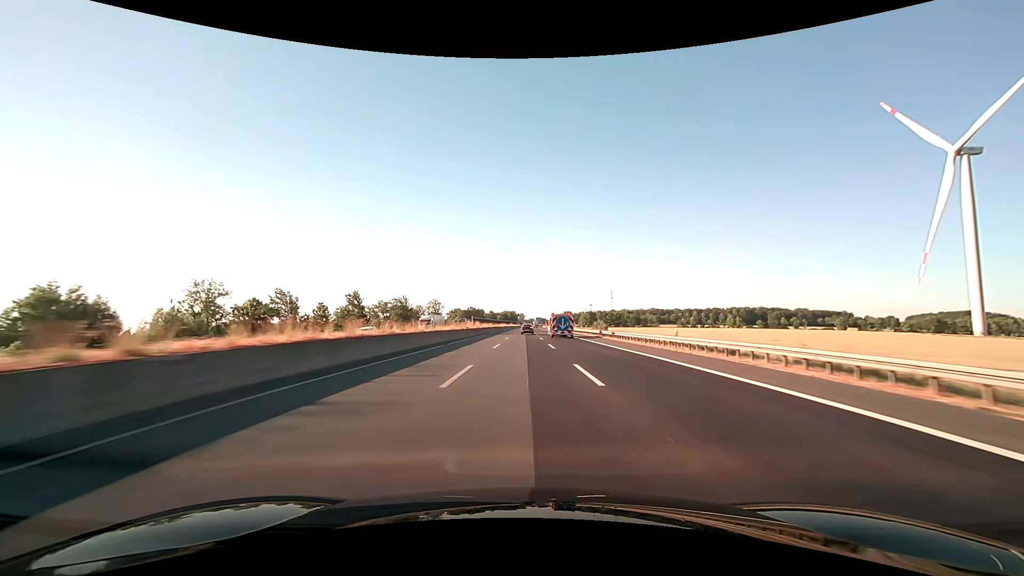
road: motorway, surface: asphalt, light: Day
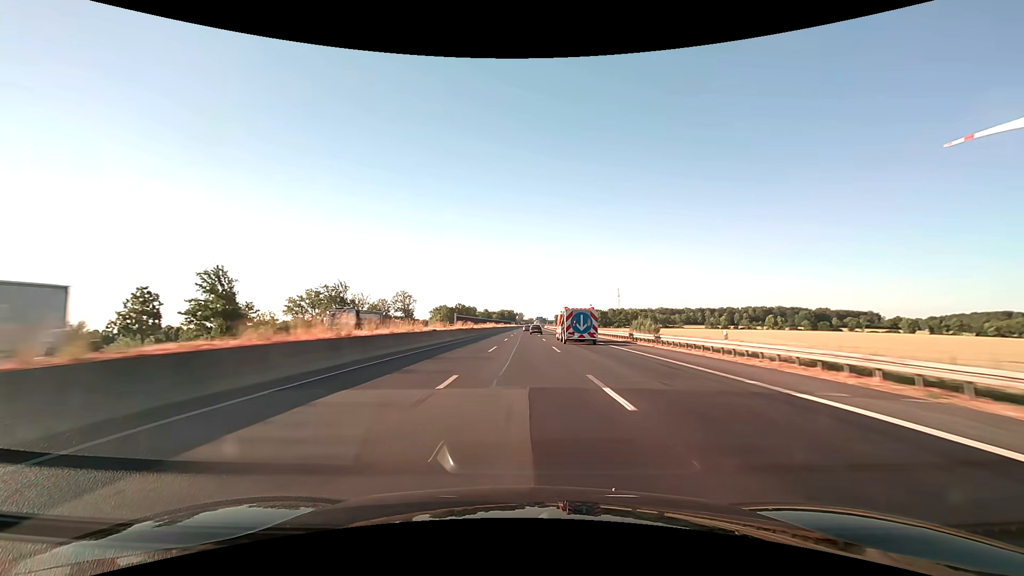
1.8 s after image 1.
(+0.1, +58.4) m; 0°
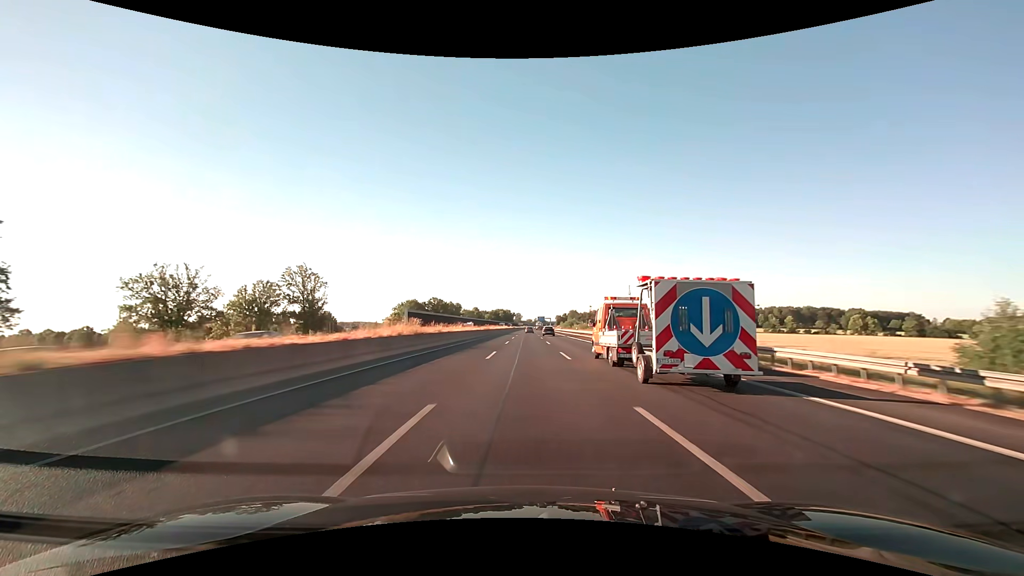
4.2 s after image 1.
(+0.1, +78.1) m; 0°
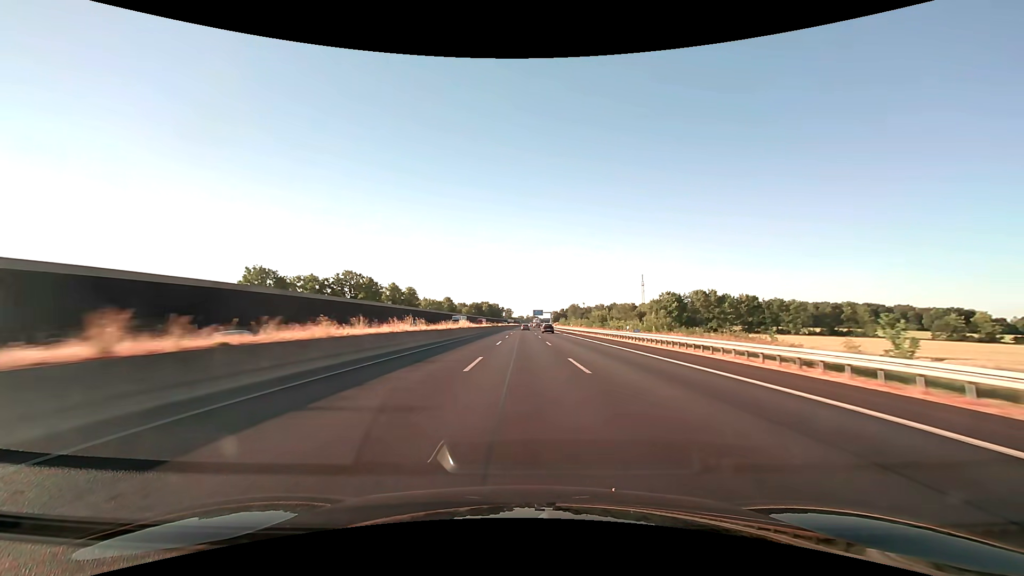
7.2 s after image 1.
(+0.6, +100.1) m; +1°
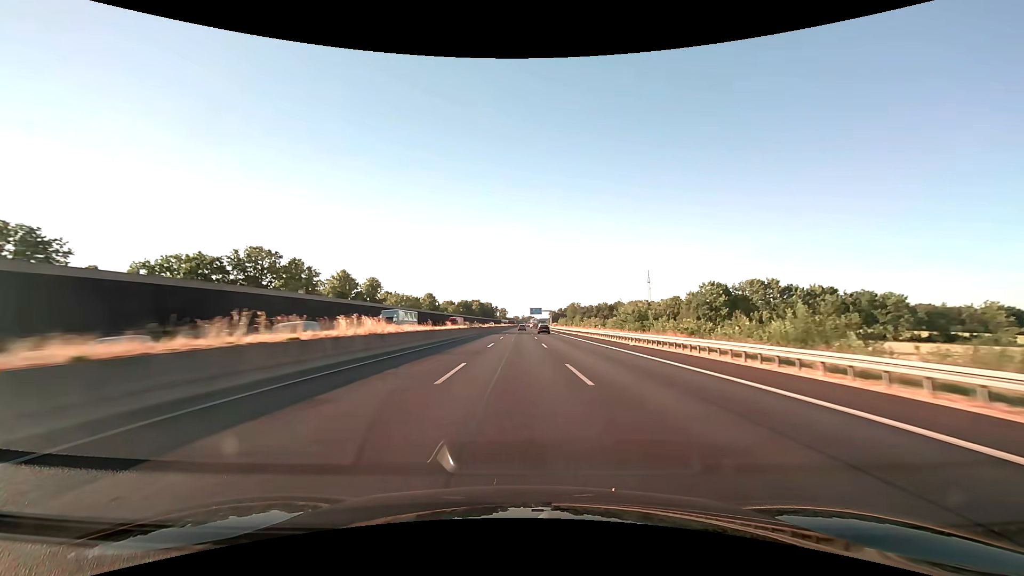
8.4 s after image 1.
(+0.1, +39.4) m; 0°
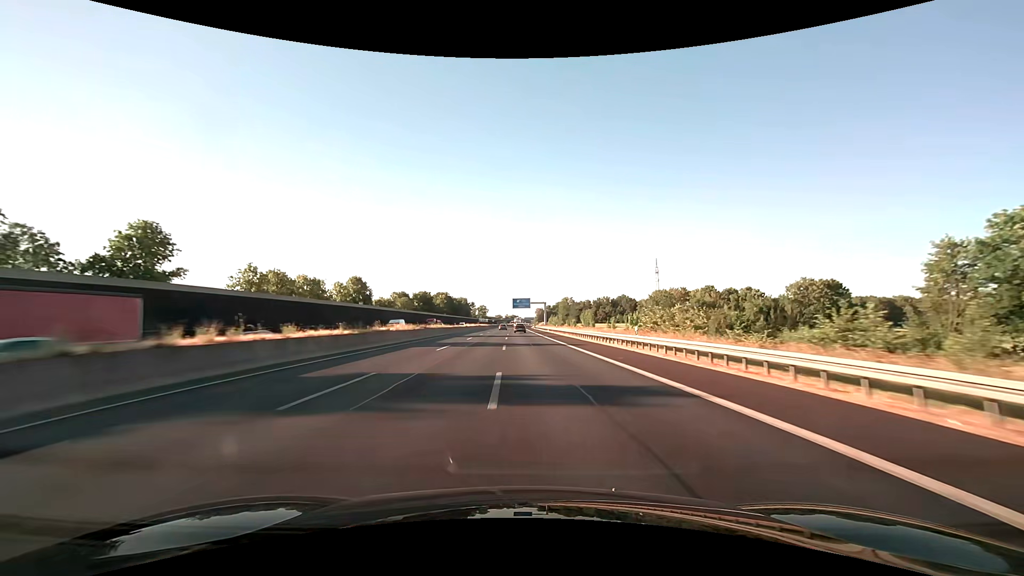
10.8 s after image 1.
(+1.5, +77.4) m; +2°
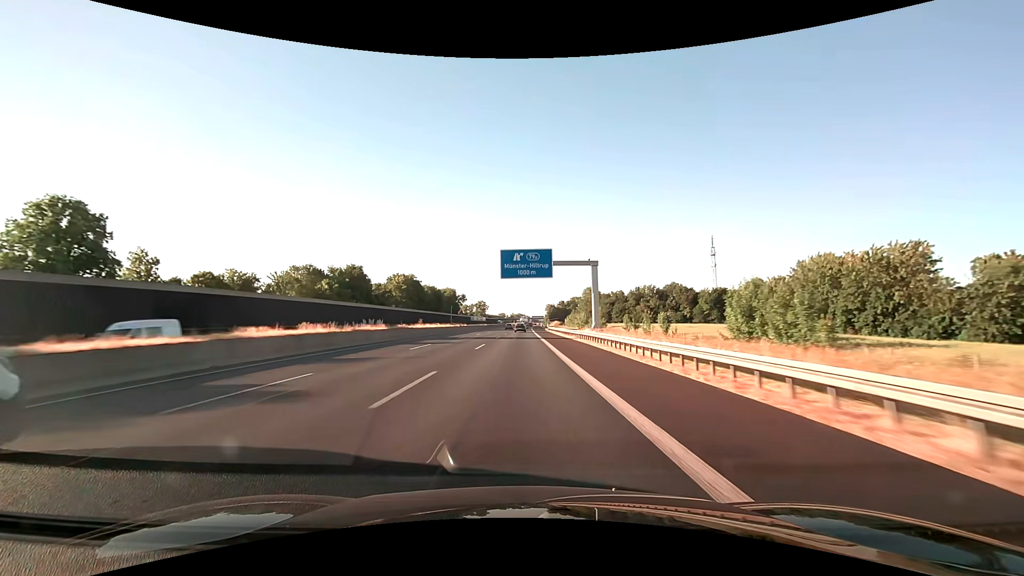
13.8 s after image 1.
(-0.2, +92.4) m; -1°
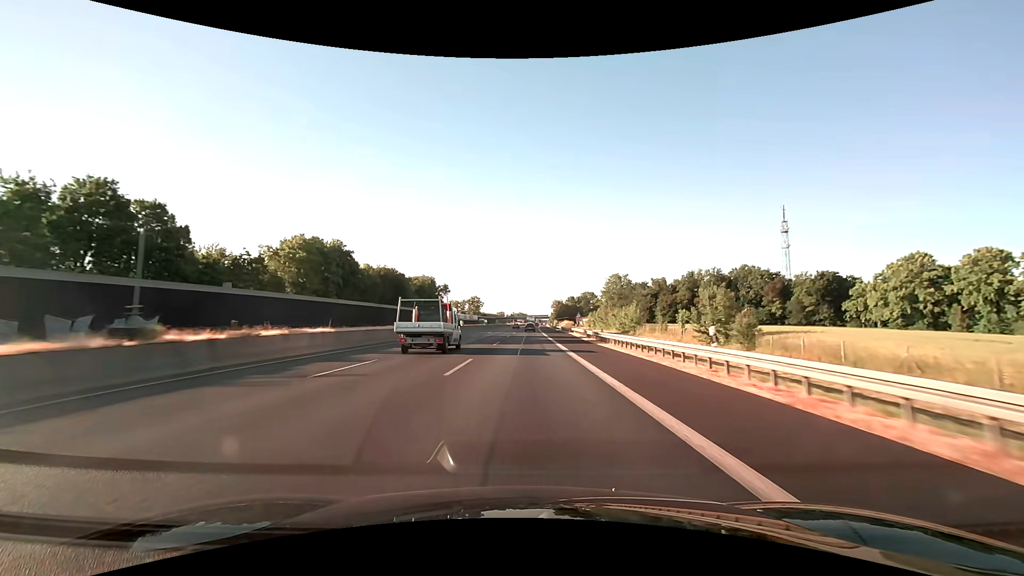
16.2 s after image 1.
(-0.5, +69.0) m; 0°
(0, +10) (0, +20) (0, +30) (0, +40) (0, +50) (0, +60) (+1, +70) (+1, +80) (+1, +90) (+1, +100) m
